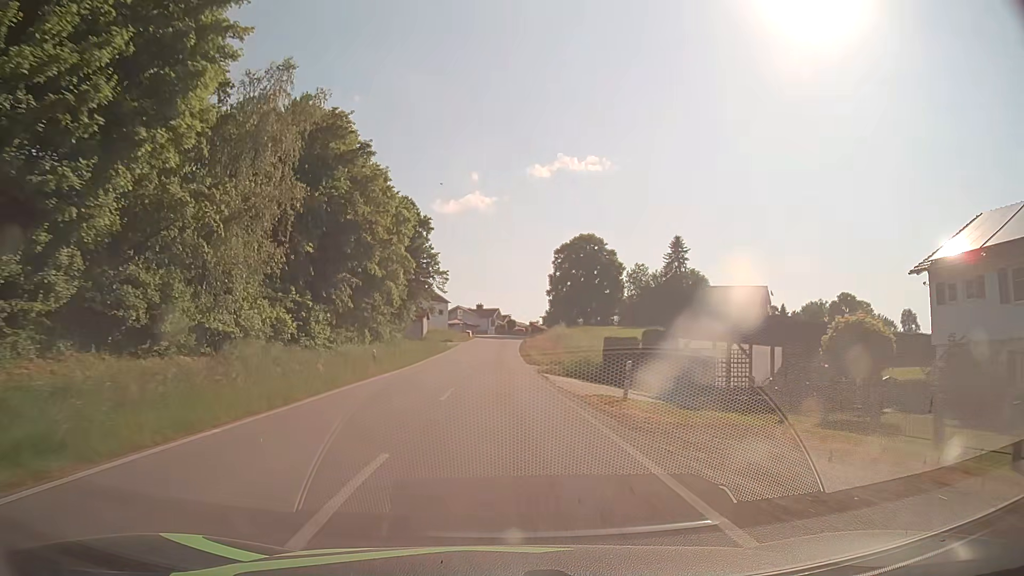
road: tertiary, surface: asphalt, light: Day
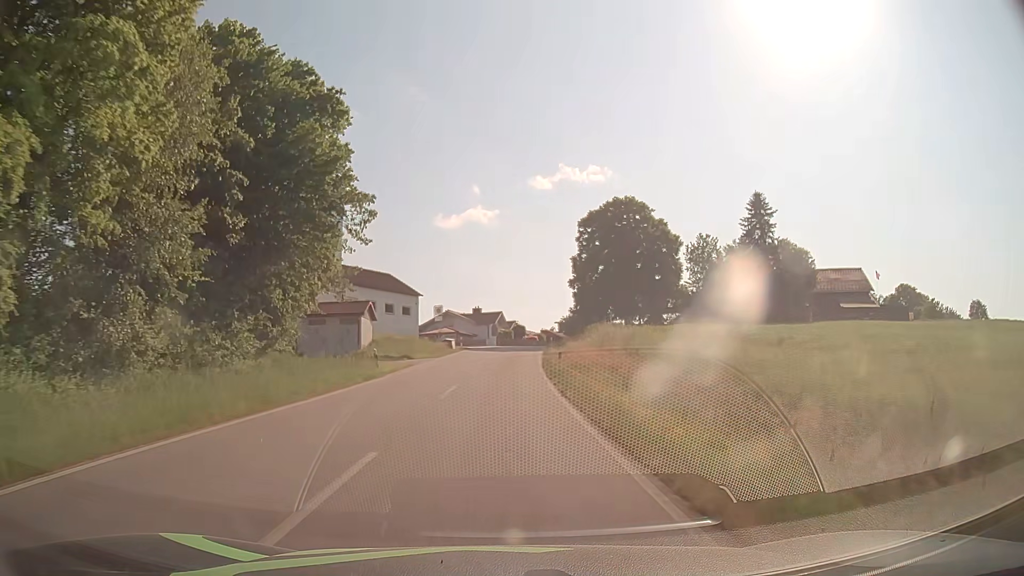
(0.0, +36.4) m; 0°
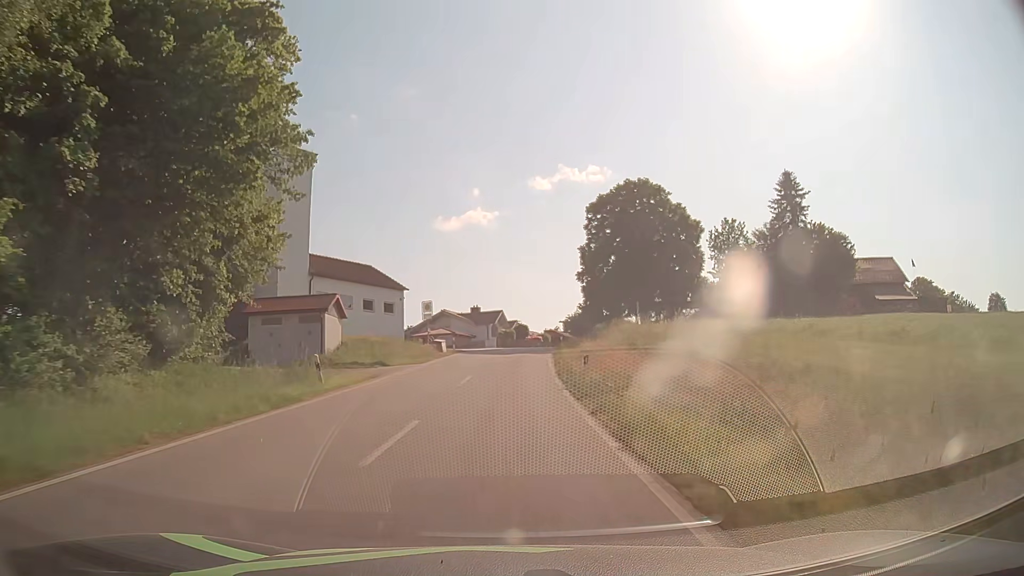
(0.0, +9.0) m; 0°
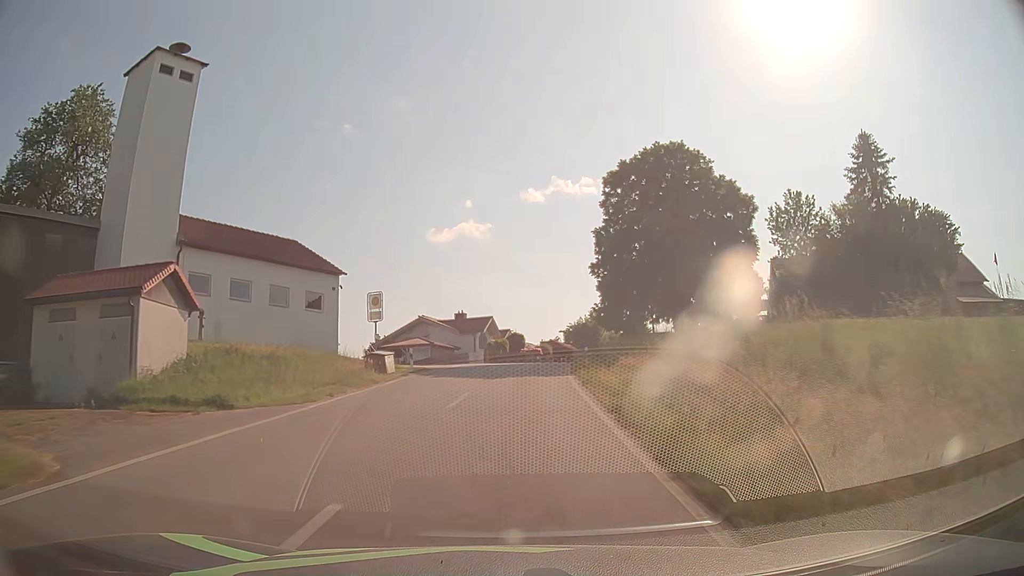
(0.0, +18.0) m; 0°
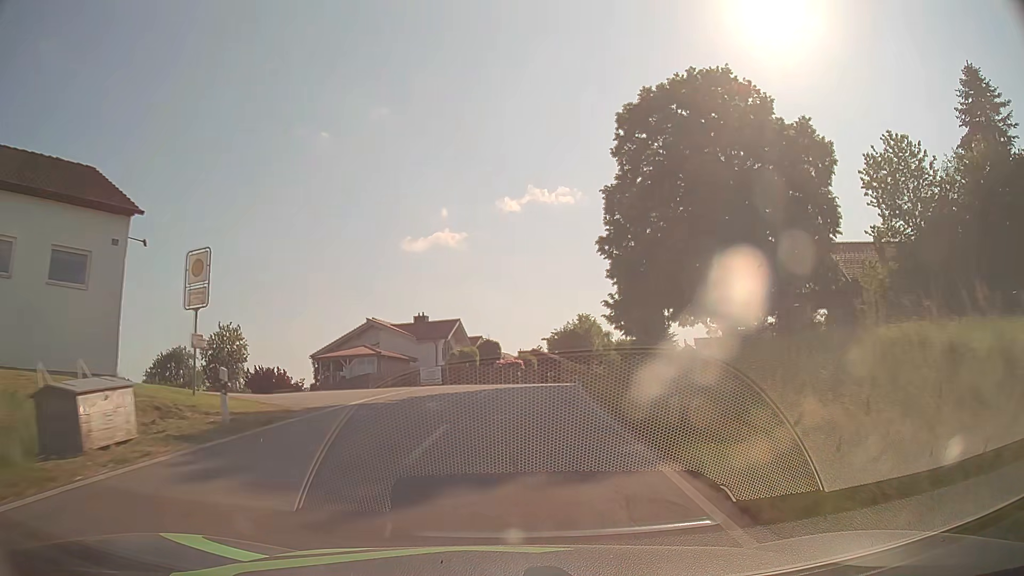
(+0.4, +18.0) m; +2°
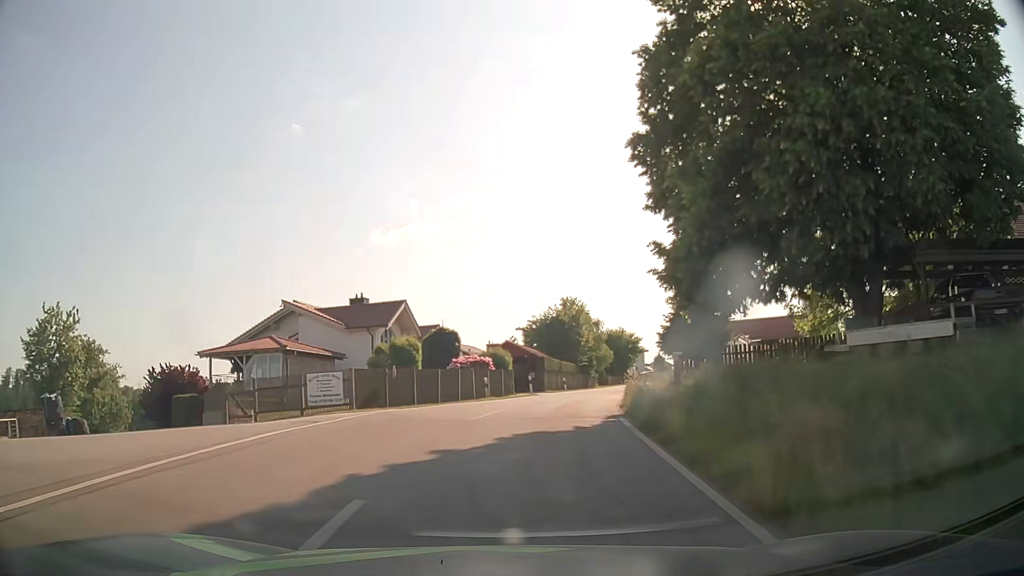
(+0.5, +18.0) m; +3°
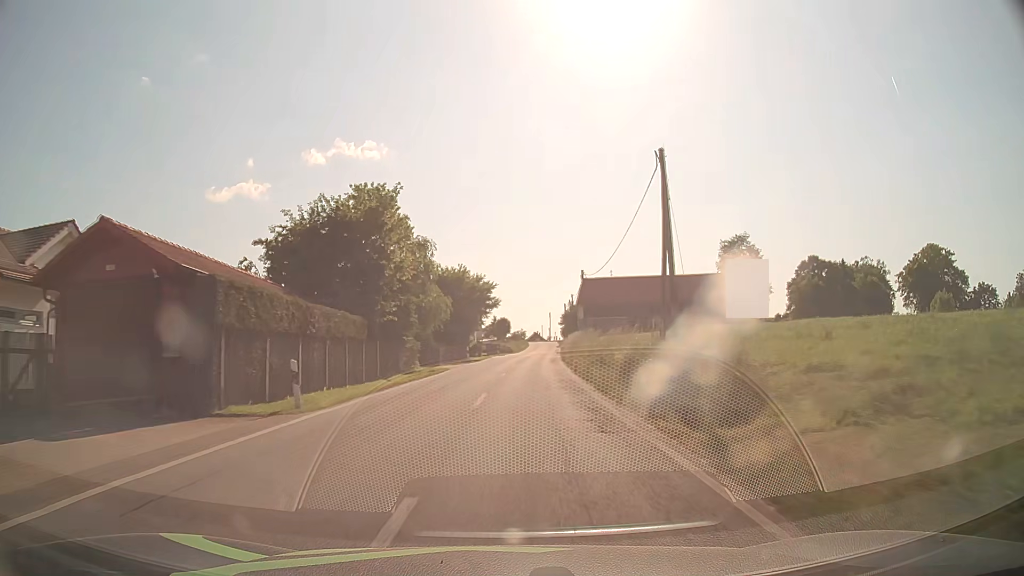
(+4.4, +36.3) m; +15°
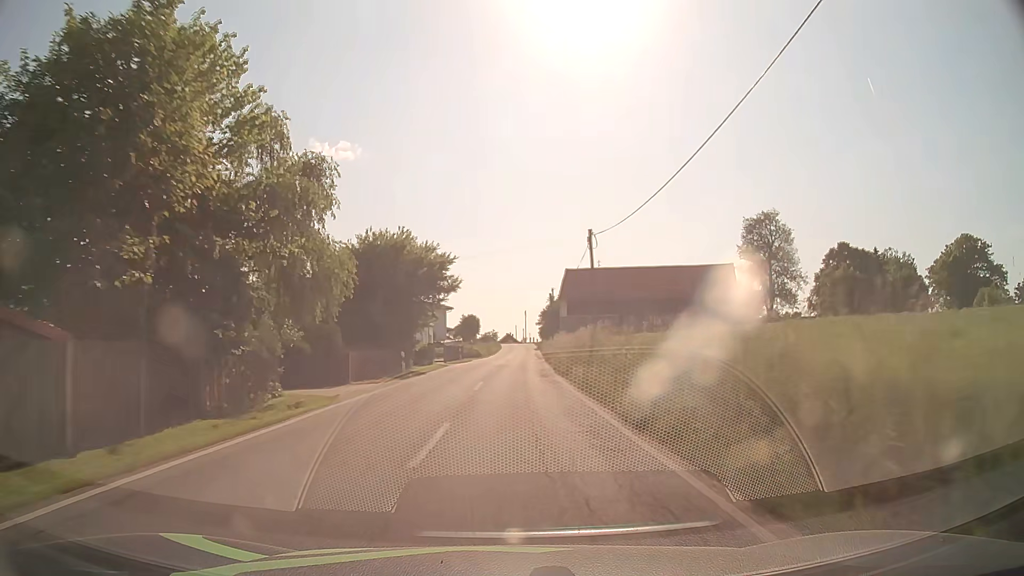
(+0.3, +18.6) m; +2°
(0, +10) (0, +20) (+1, +30) (+1, +40) (+1, +50) (+2, +60) (+2, +70) (+3, +80) (+3, +90) (+3, +100) m
